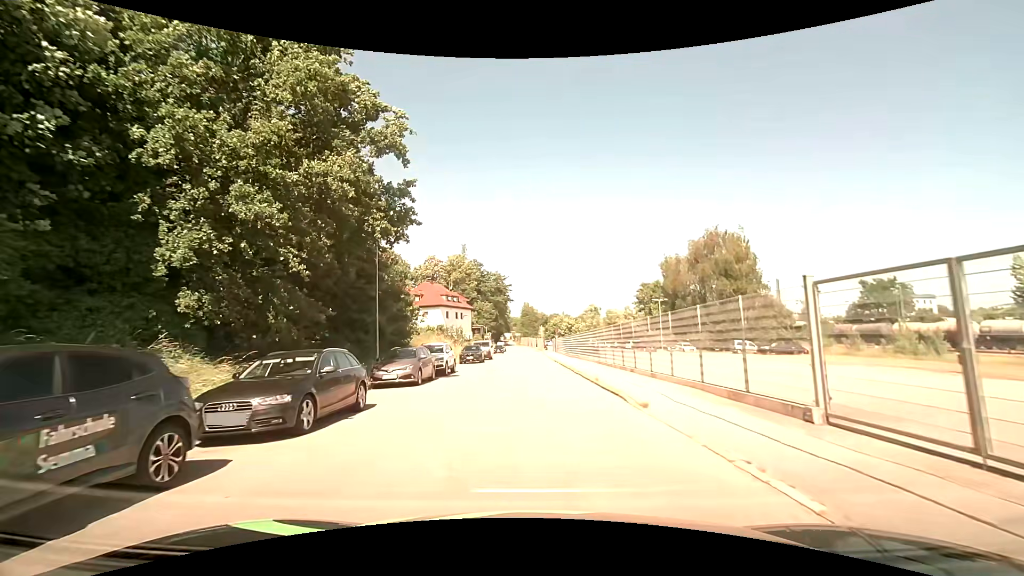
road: residential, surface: asphalt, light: Day
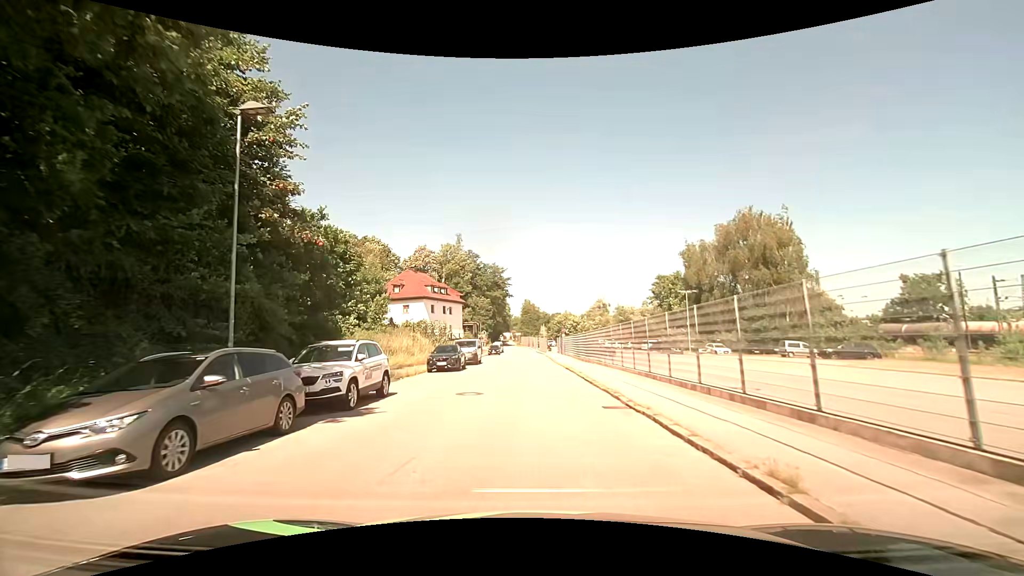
(-0.1, +12.9) m; 0°
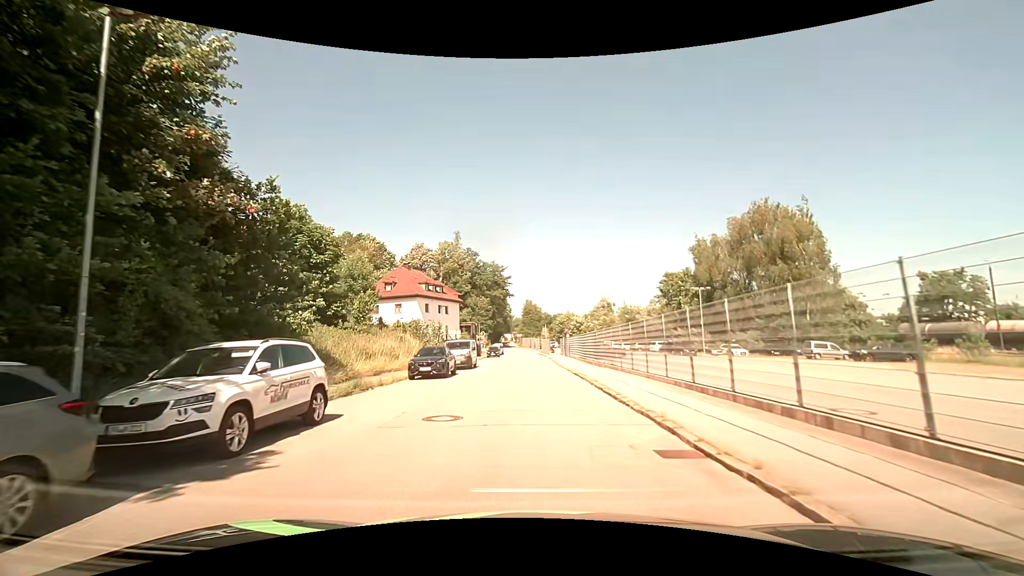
(0.0, +4.6) m; 0°
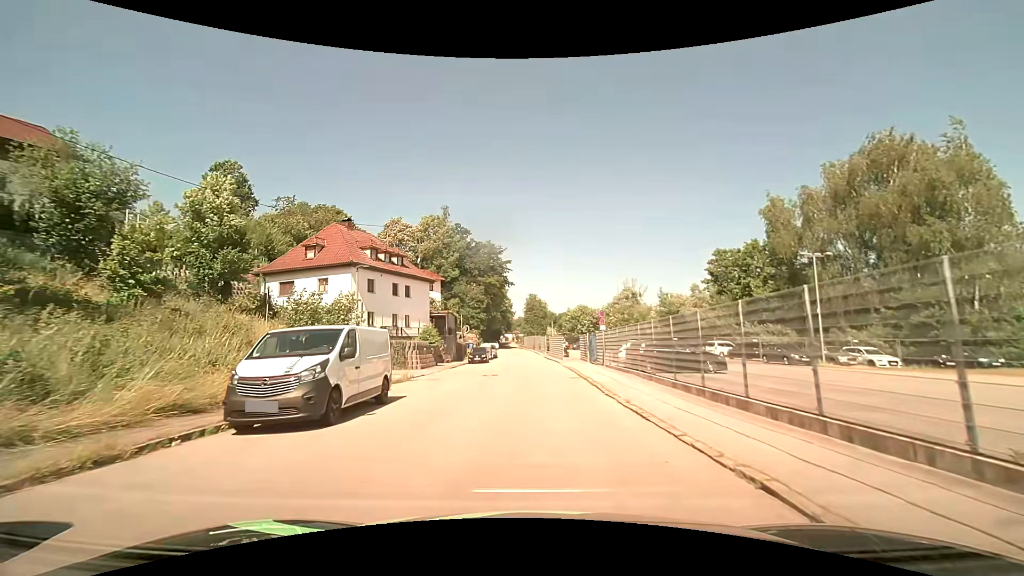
(-0.2, +23.2) m; 0°
(0, +10) (0, +20) (0, +30) (0, +40) (0, +50) (-1, +60) (-2, +70) (-2, +80) (-3, +90) (-4, +100) m
